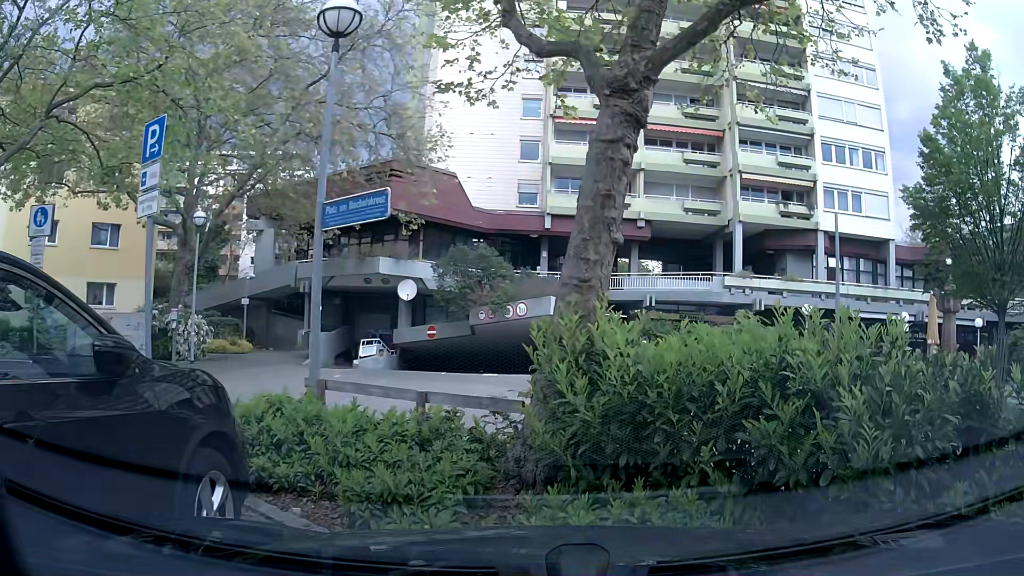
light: Day
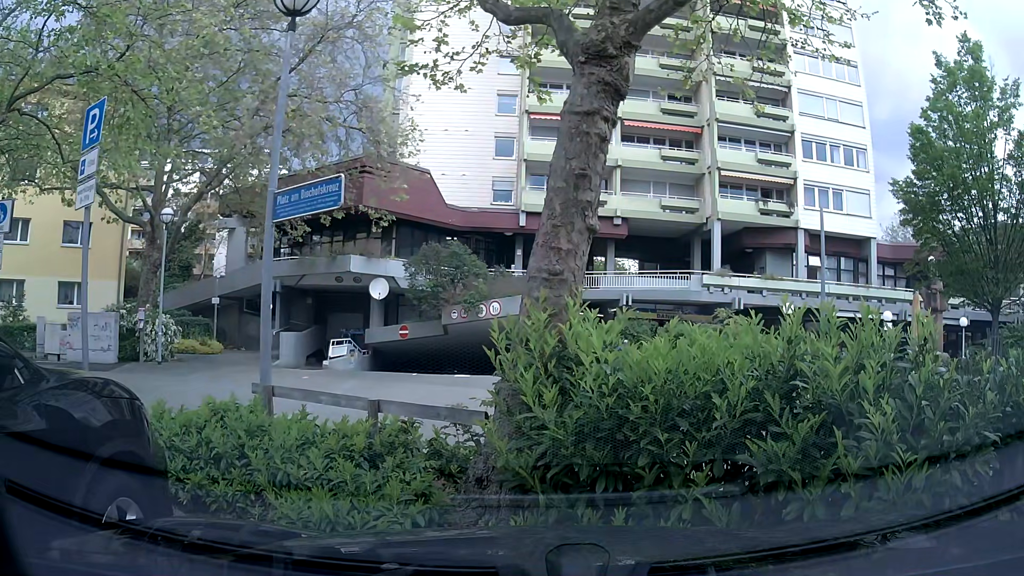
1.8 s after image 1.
(0.0, +0.6) m; 0°
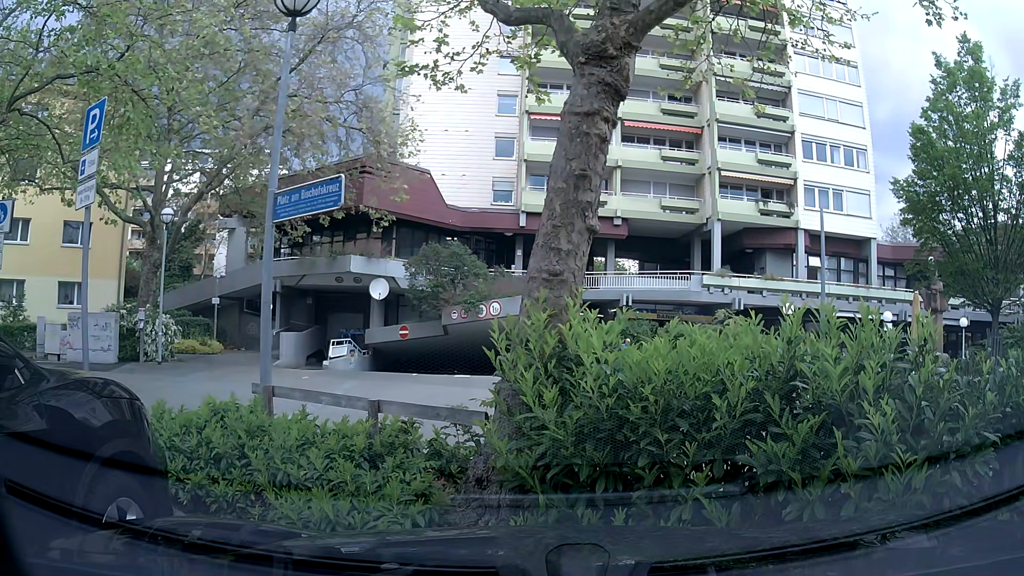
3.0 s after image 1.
(0.0, 0.0) m; 0°
